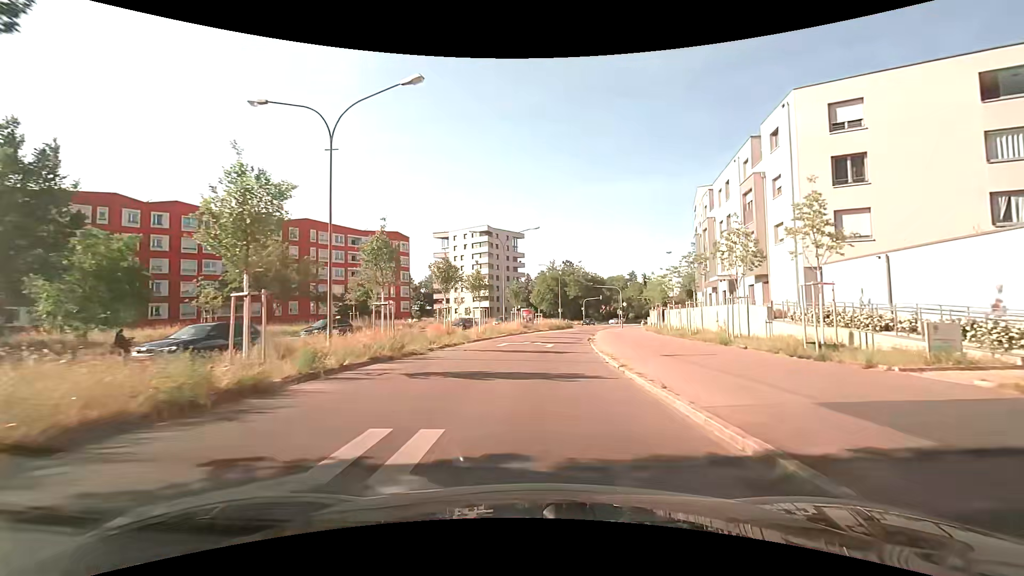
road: secondary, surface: asphalt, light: Day
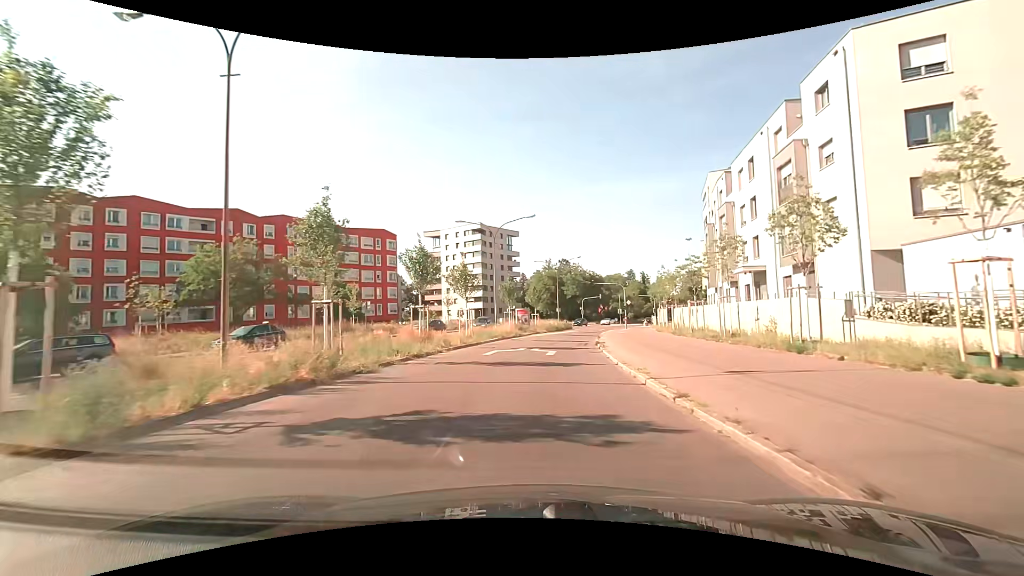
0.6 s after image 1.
(0.0, +5.8) m; +1°
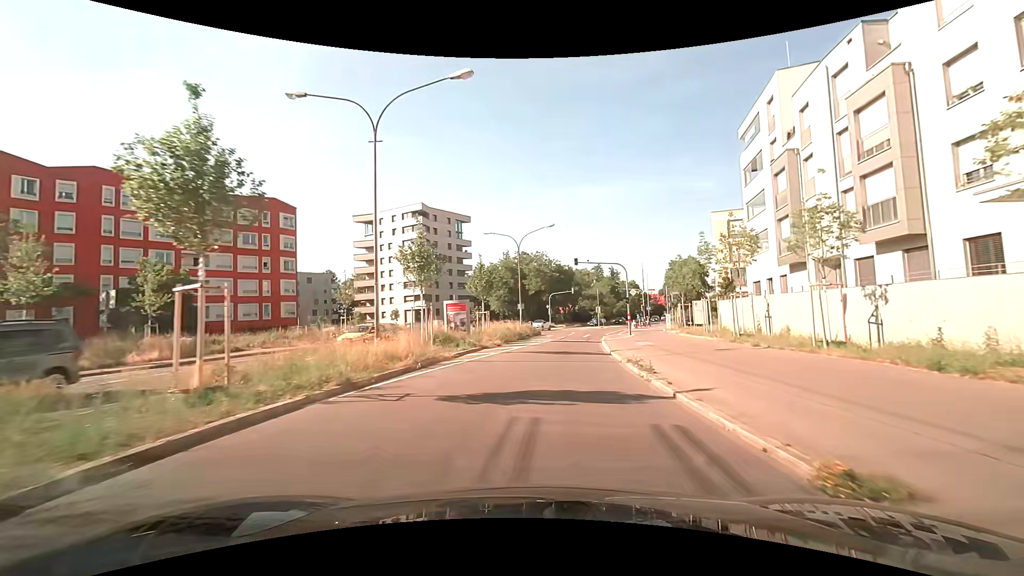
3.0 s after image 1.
(+0.8, +24.2) m; +4°
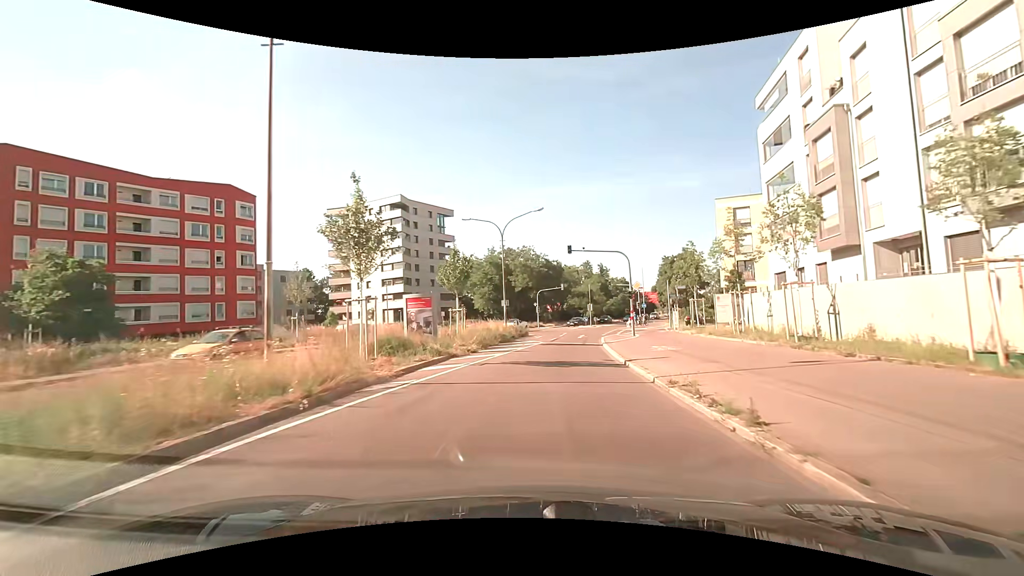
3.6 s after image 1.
(+0.1, +6.2) m; +2°
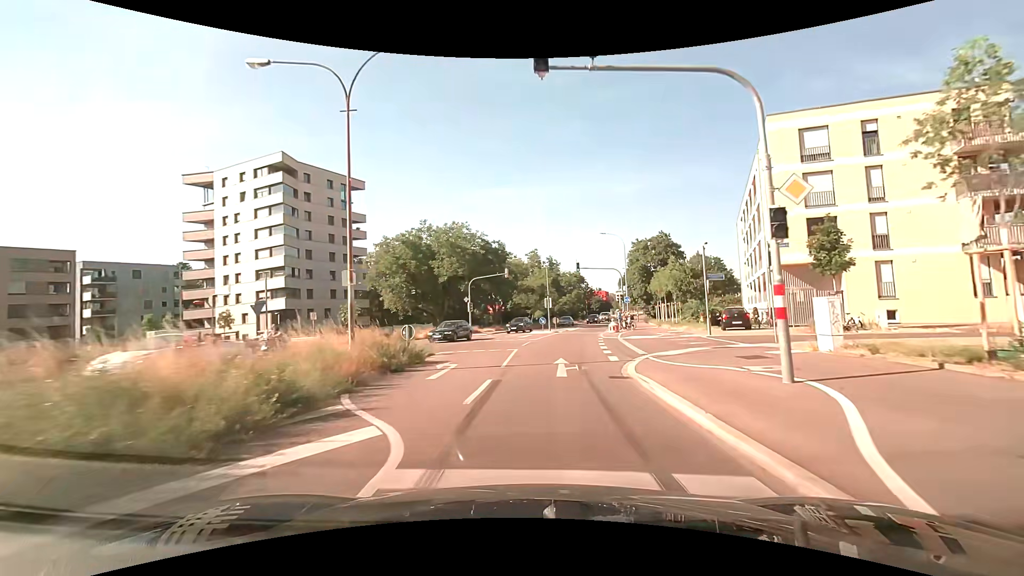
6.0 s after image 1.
(+1.4, +24.9) m; +7°
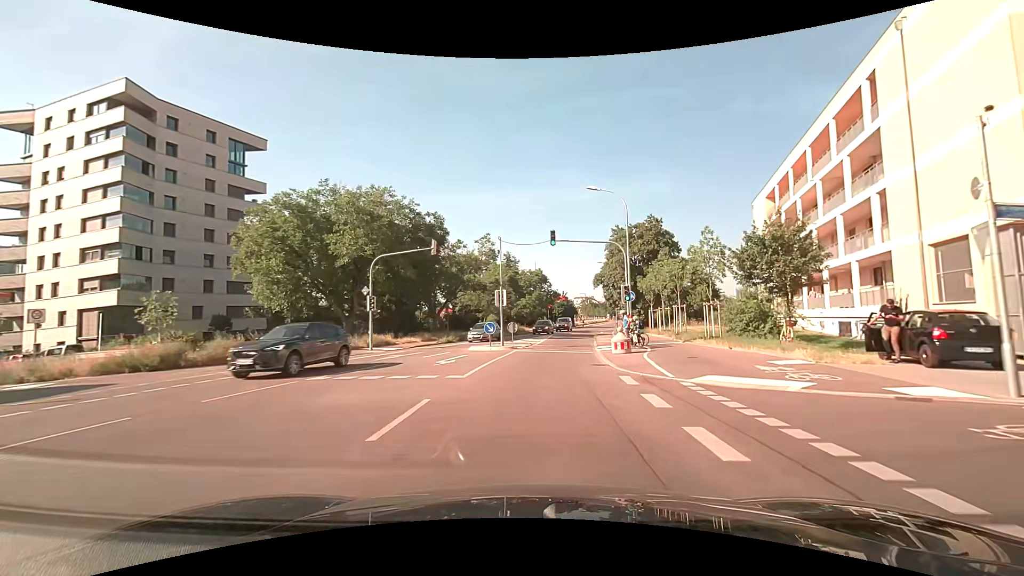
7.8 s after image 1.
(+0.8, +19.3) m; +5°
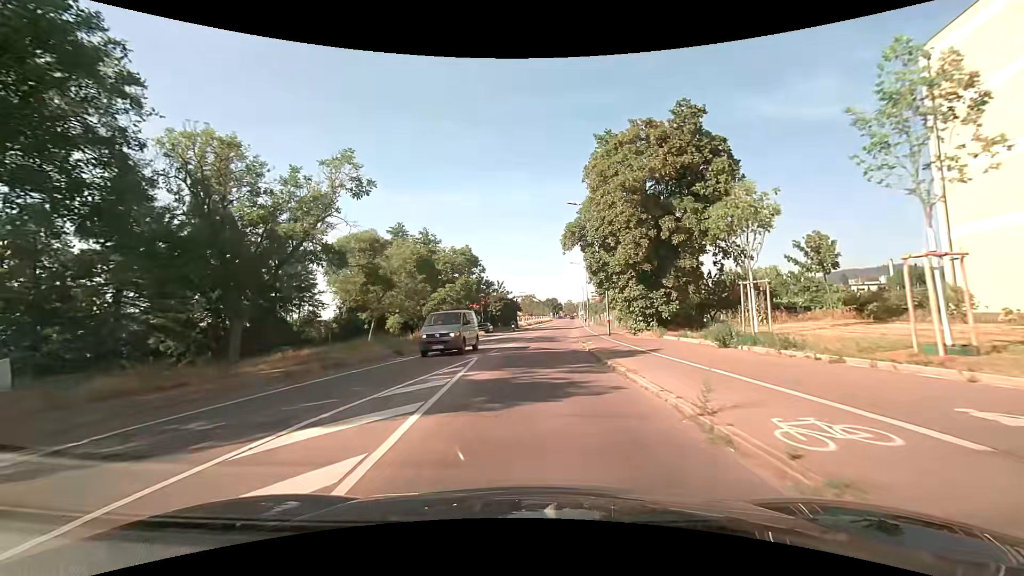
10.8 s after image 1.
(+2.0, +33.0) m; +7°
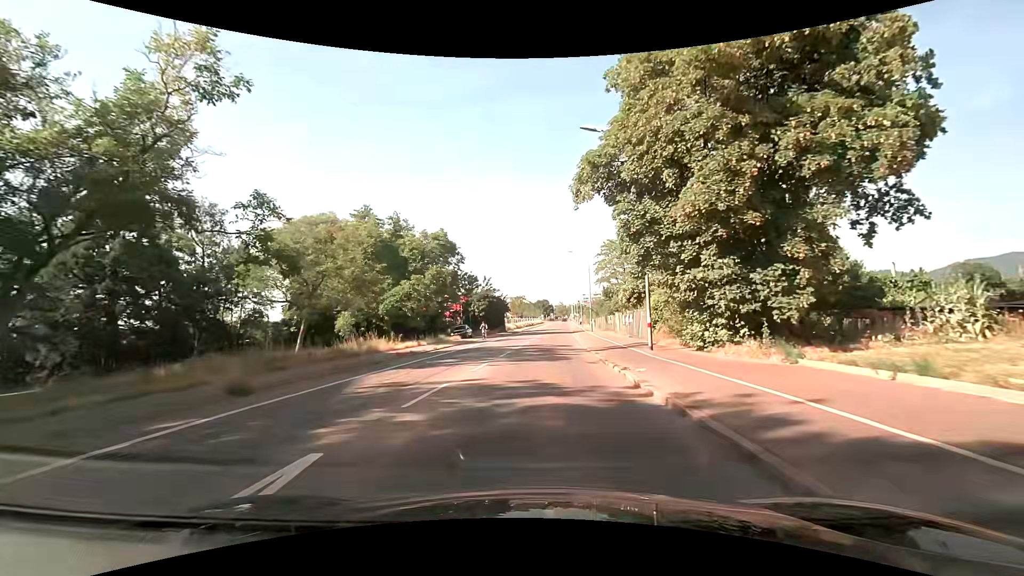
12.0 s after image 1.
(+0.2, +13.7) m; +1°
(0, +10) (0, +20) (+1, +30) (+2, +40) (+3, +50) (+3, +60) (+4, +70) (+5, +80) (+6, +90) (+7, +100) m
